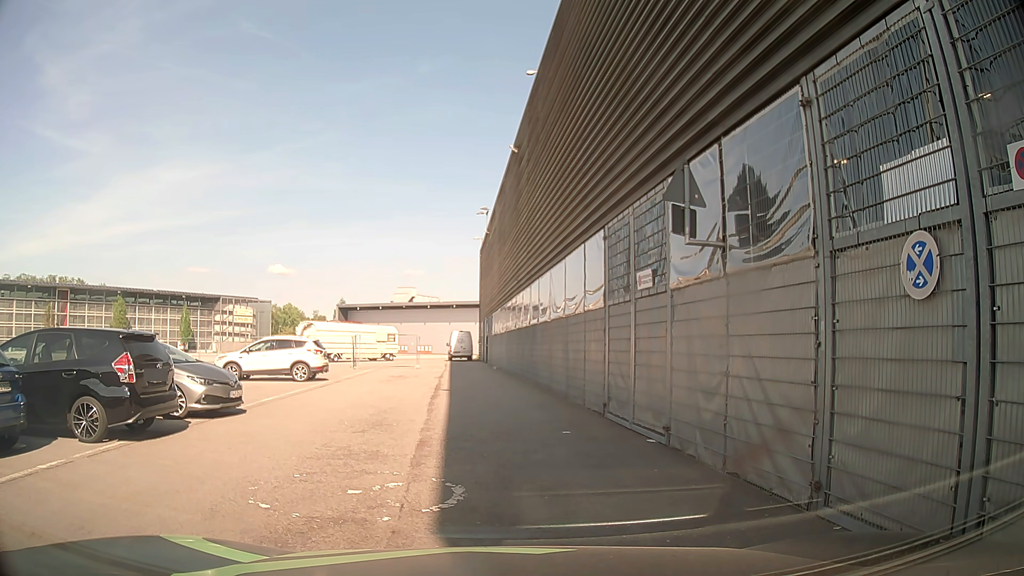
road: service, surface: asphalt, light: Day
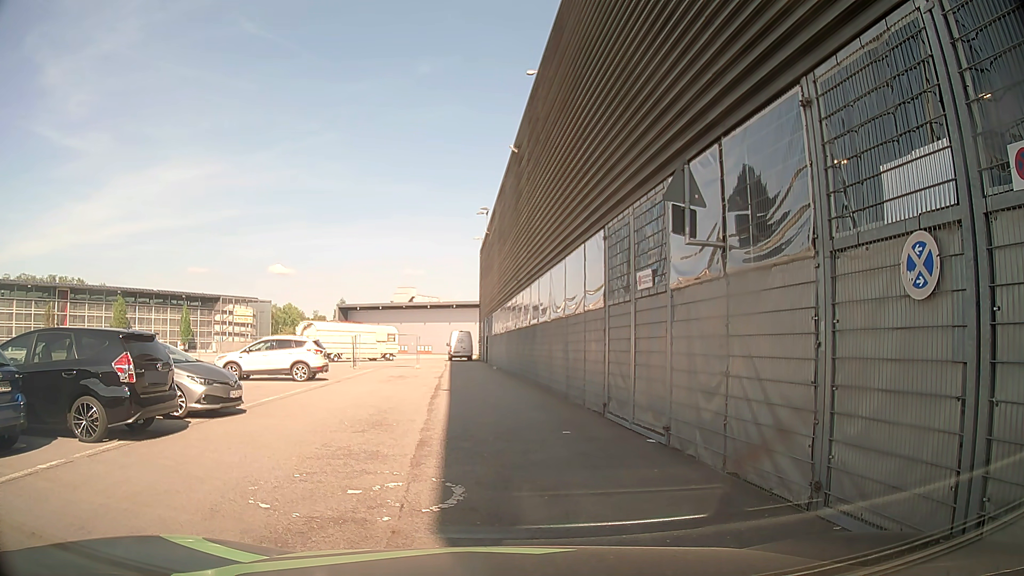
(0.0, 0.0) m; 0°
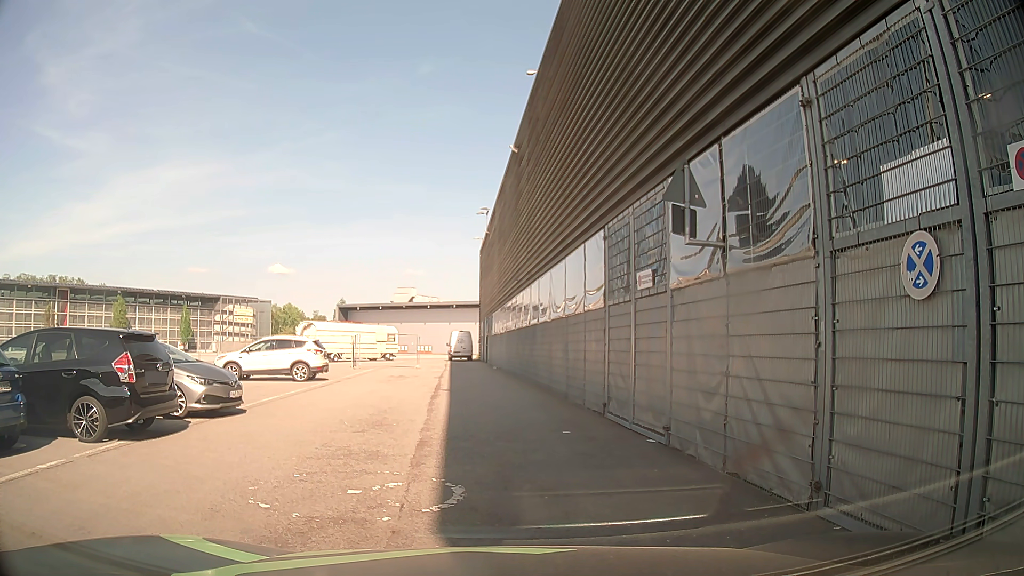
(0.0, 0.0) m; 0°
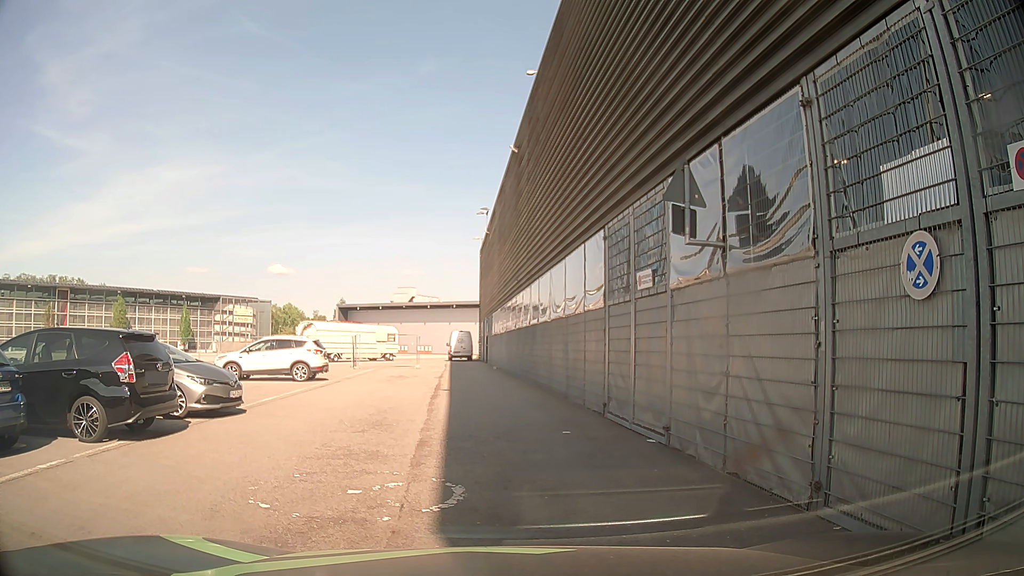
(0.0, 0.0) m; 0°
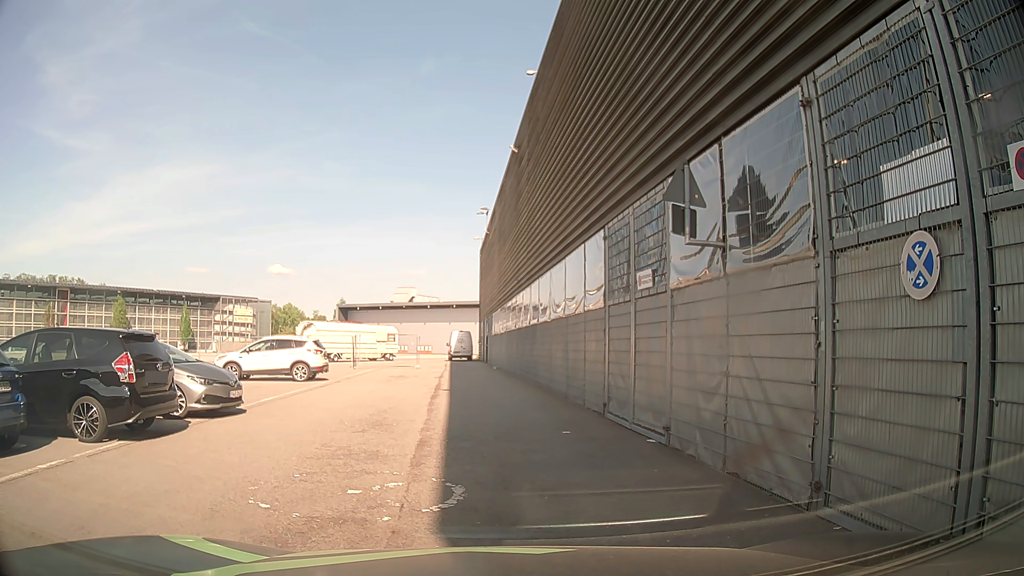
(0.0, 0.0) m; 0°
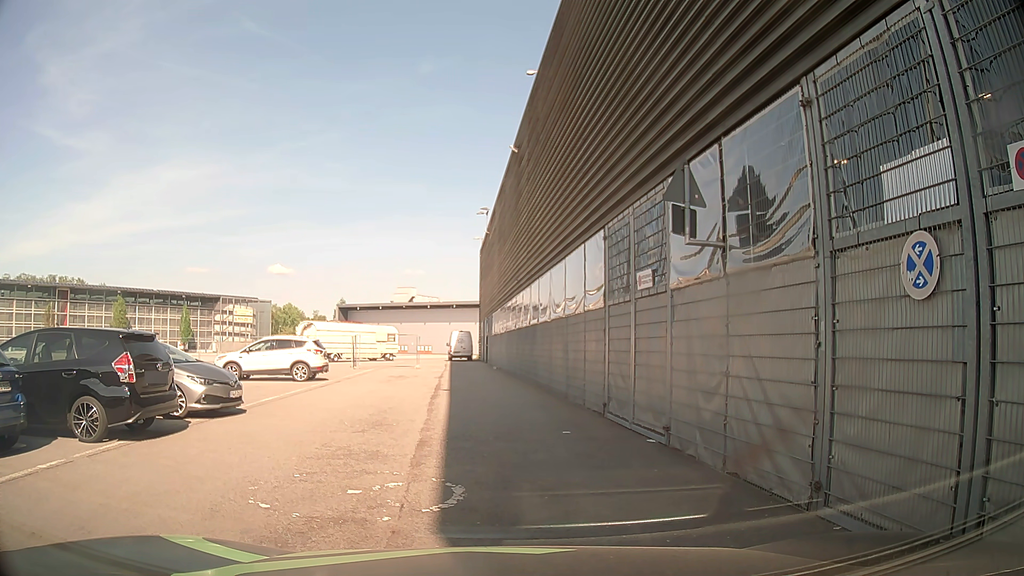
(0.0, 0.0) m; 0°
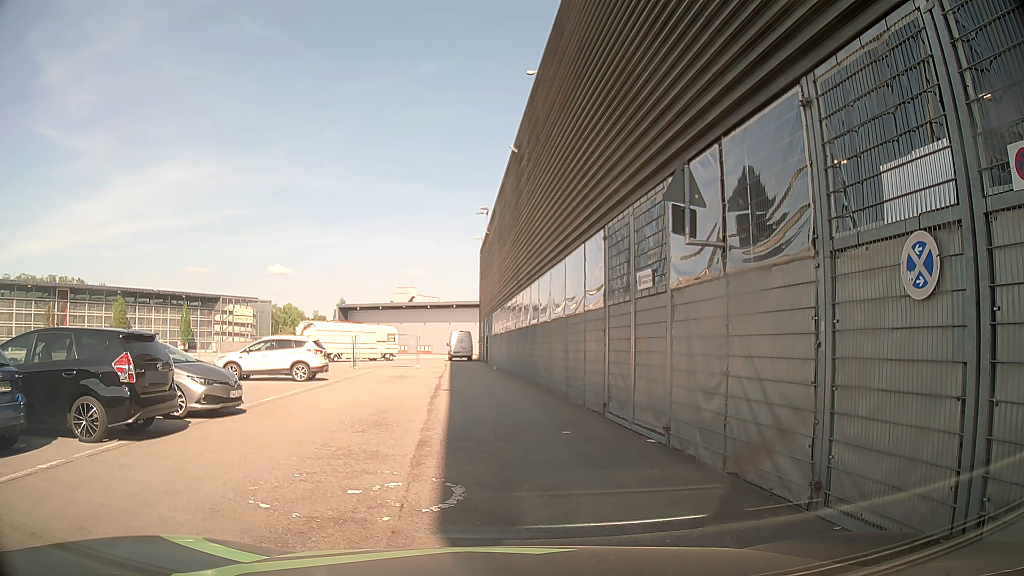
(0.0, 0.0) m; 0°
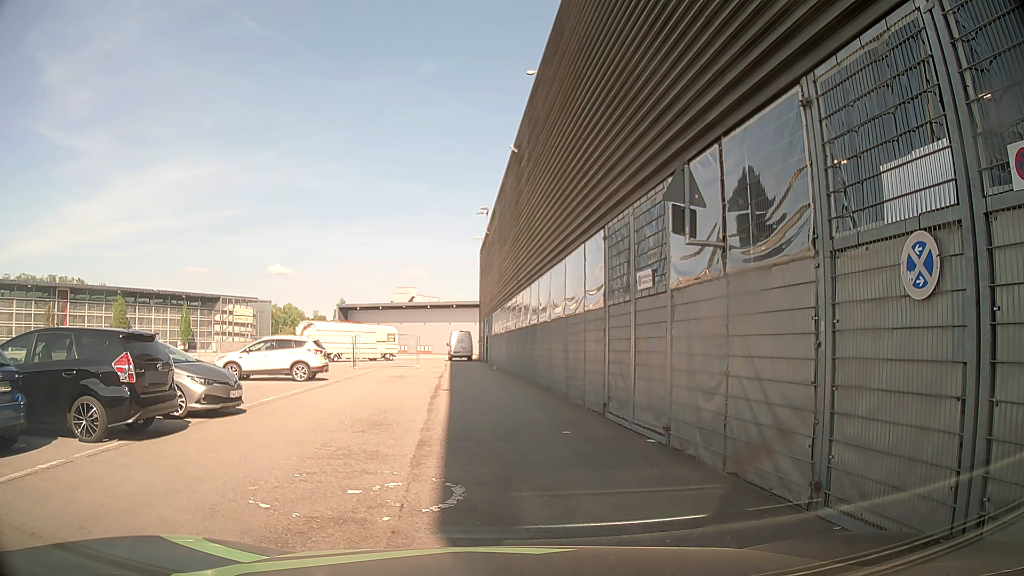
(0.0, 0.0) m; 0°
